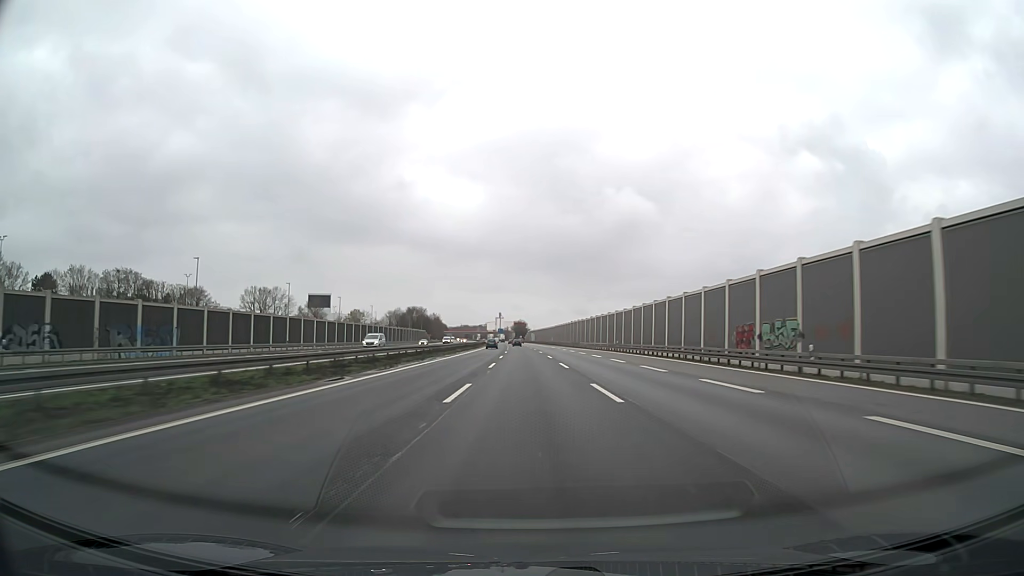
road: motorway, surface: asphalt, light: Day
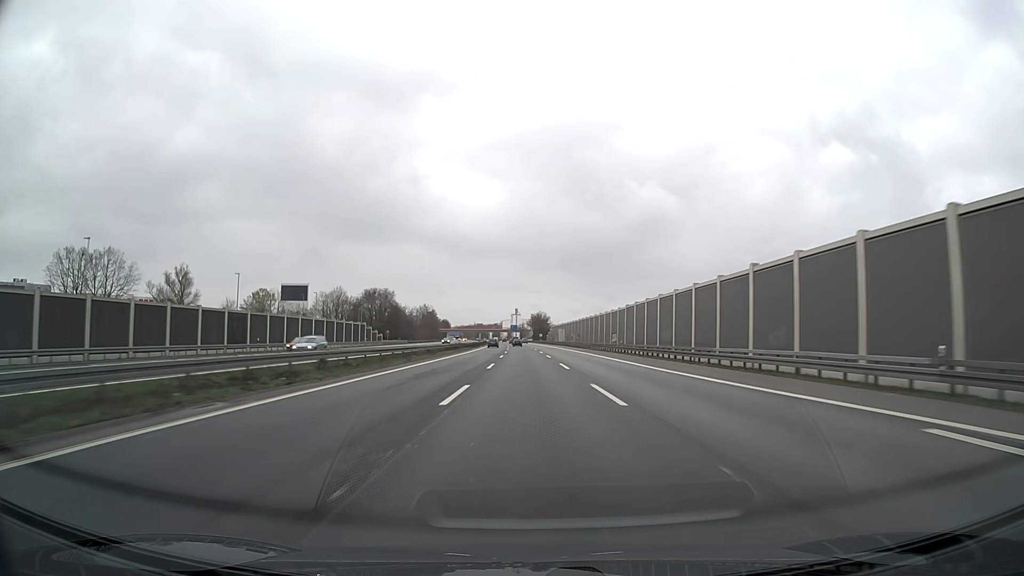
(-1.4, +110.4) m; -2°
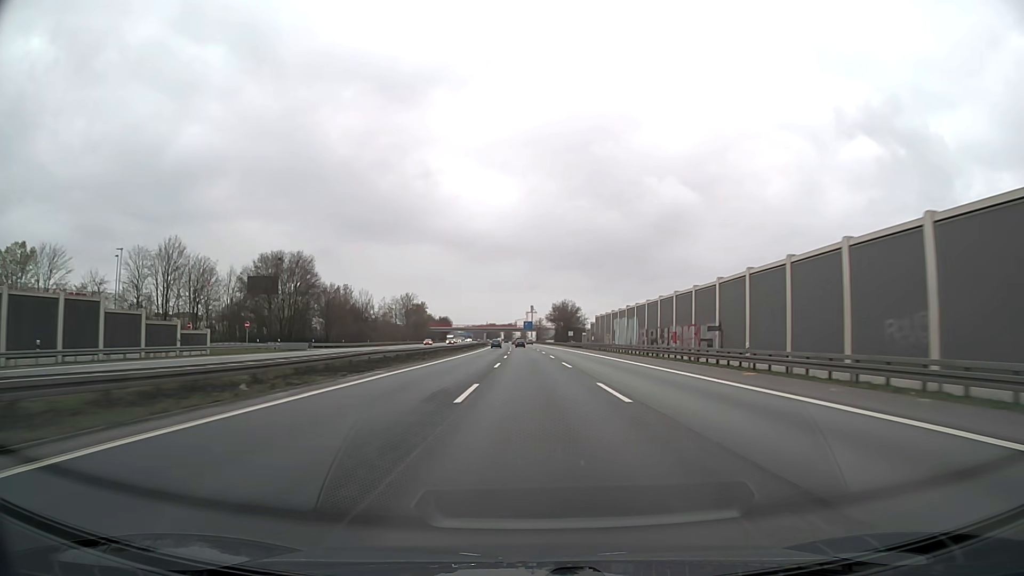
(-1.1, +88.7) m; -1°
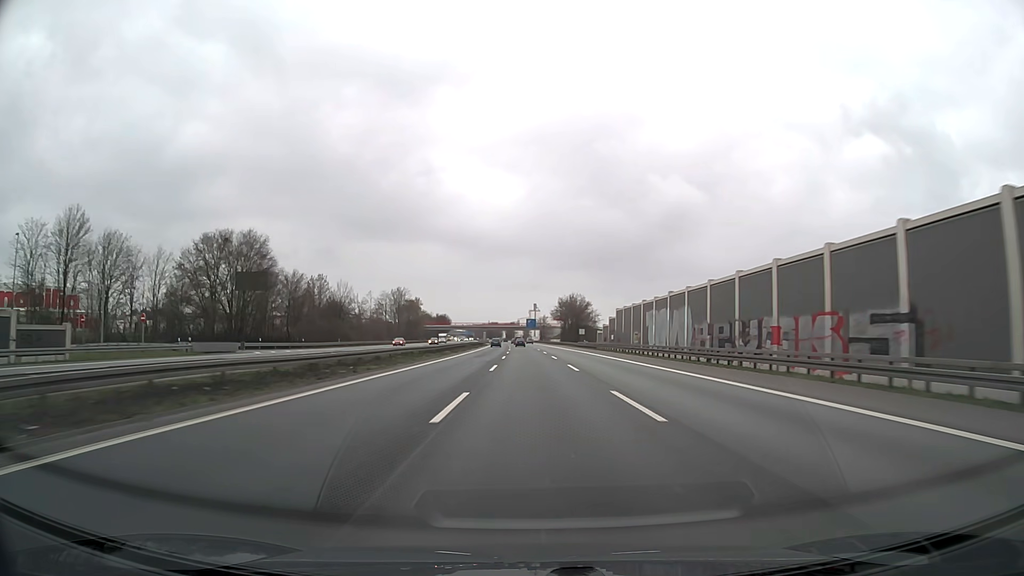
(-0.1, +22.2) m; 0°
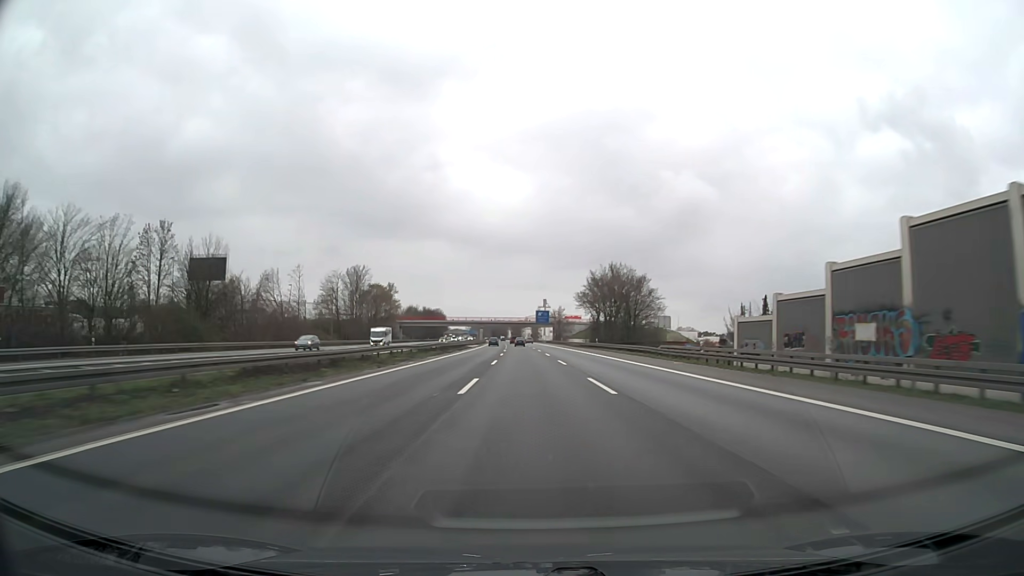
(-0.4, +66.6) m; -1°
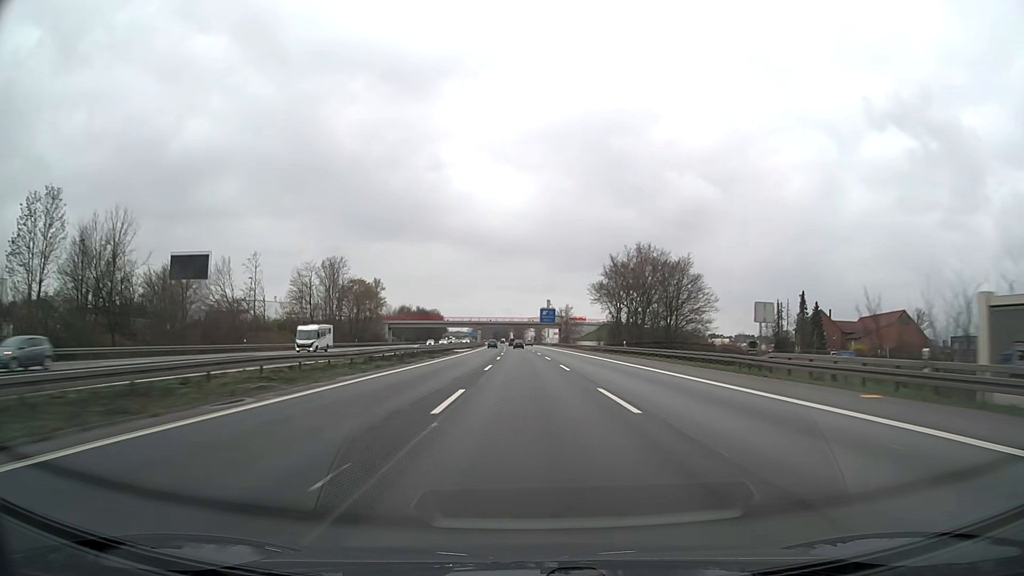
(-0.1, +22.2) m; 0°
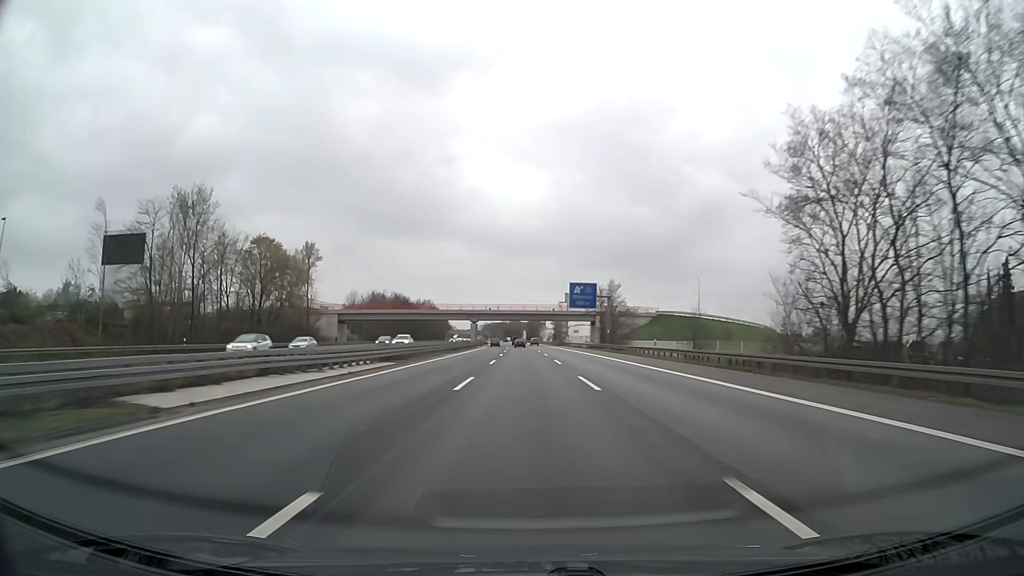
(-0.7, +66.6) m; -1°
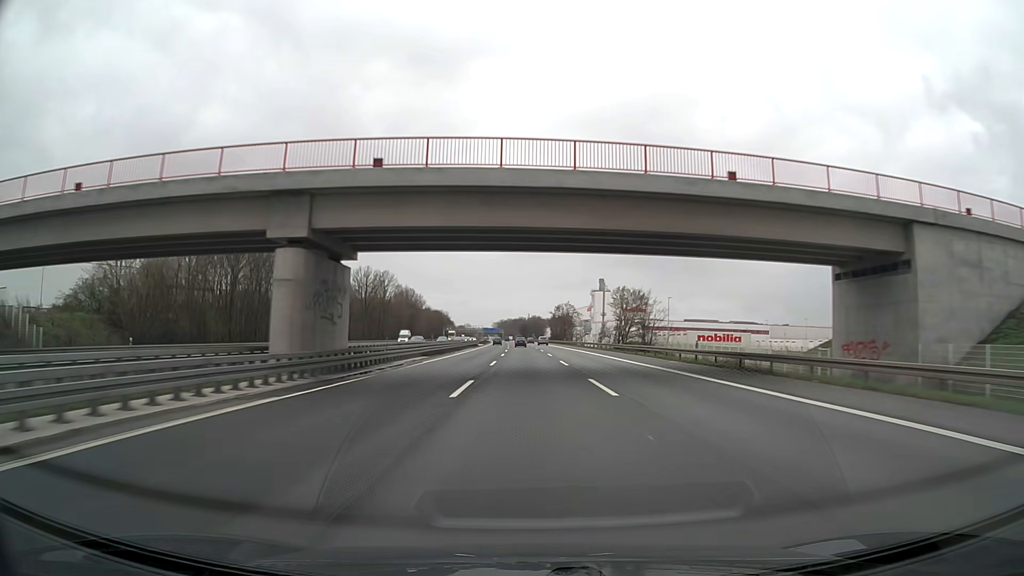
(-1.6, +111.1) m; -2°
(0, +10) (0, +20) (0, +30) (0, +40) (0, +50) (0, +60) (-1, +70) (-1, +80) (-1, +90) (-1, +100) m
